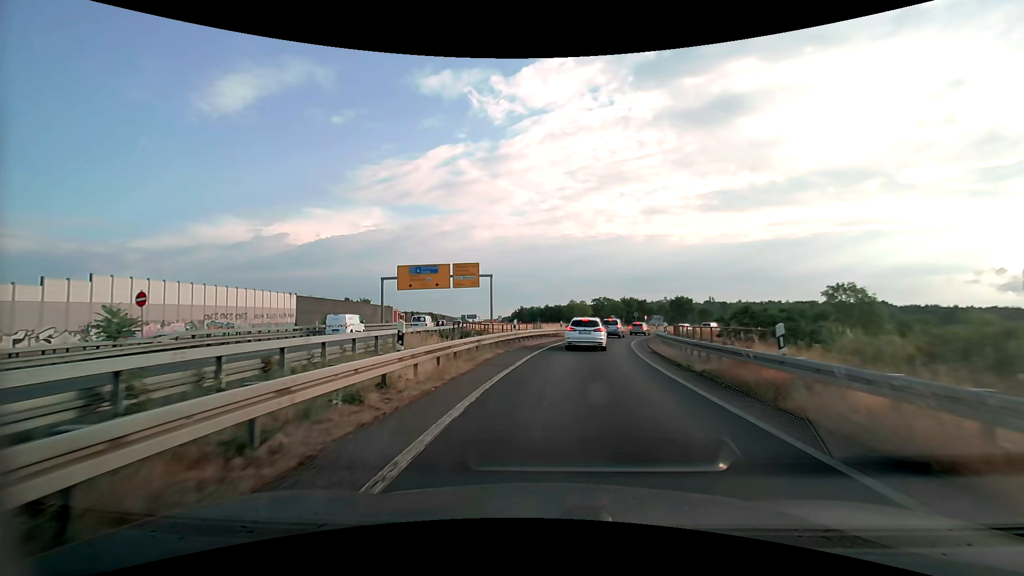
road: motorway_link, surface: asphalt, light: Day
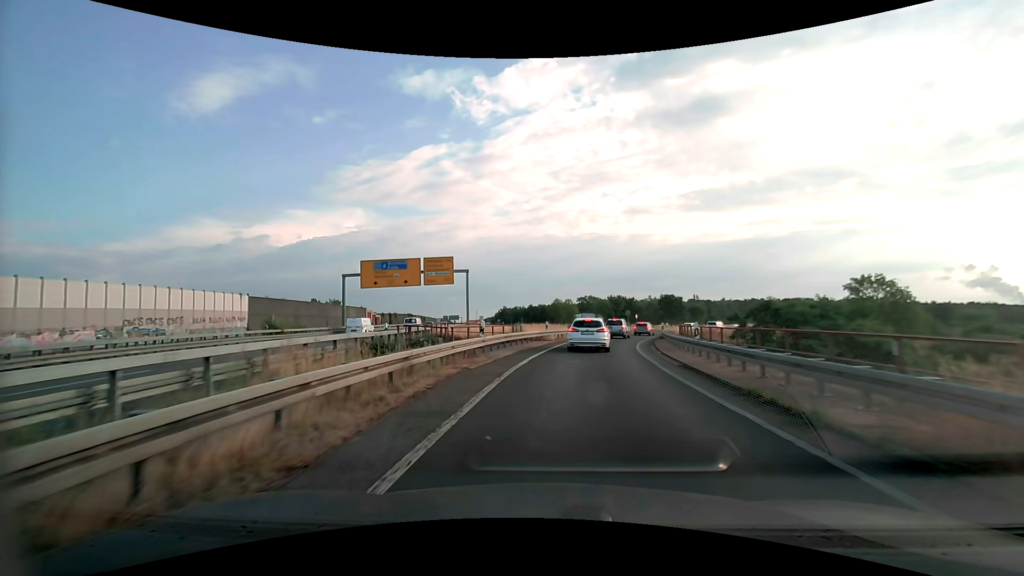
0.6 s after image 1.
(+0.1, +7.3) m; +2°
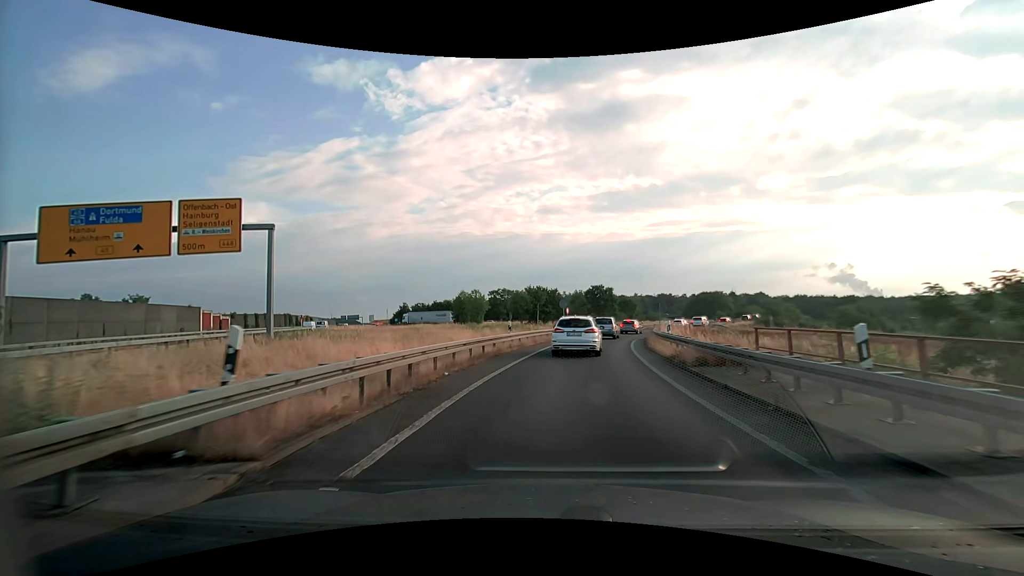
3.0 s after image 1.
(+2.2, +26.8) m; +10°
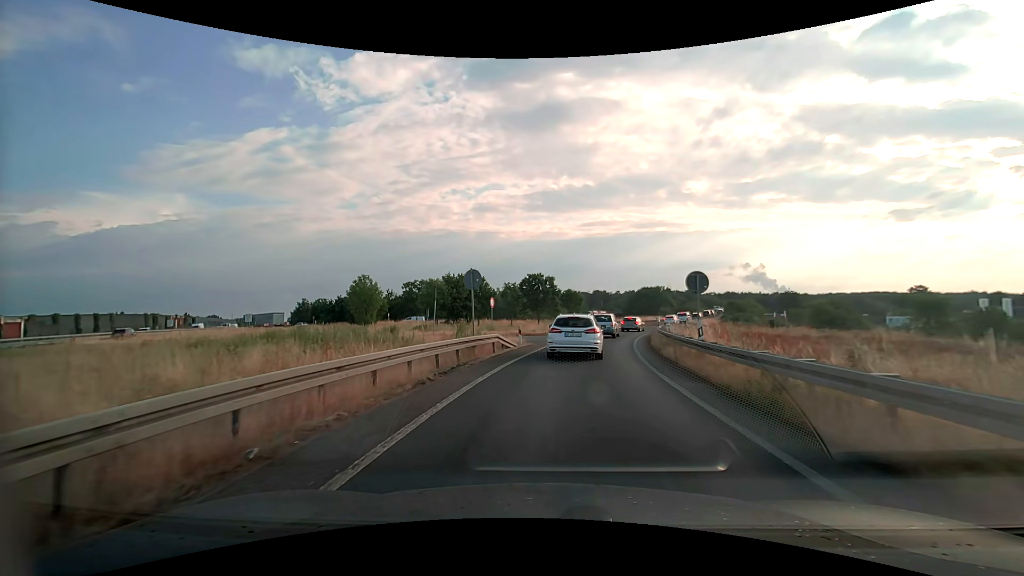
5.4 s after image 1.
(+1.6, +23.4) m; +7°
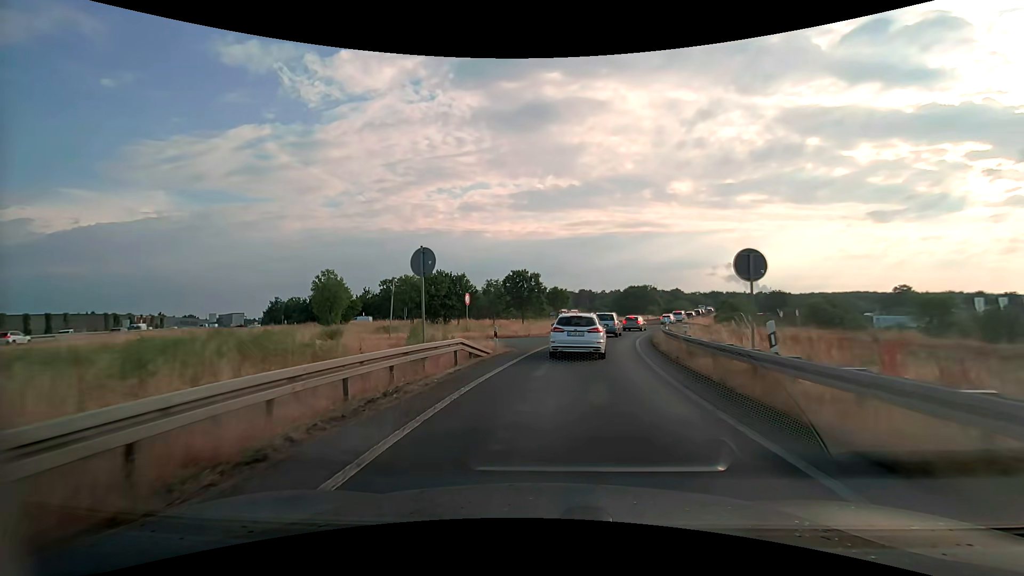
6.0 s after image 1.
(+0.1, +5.3) m; +2°
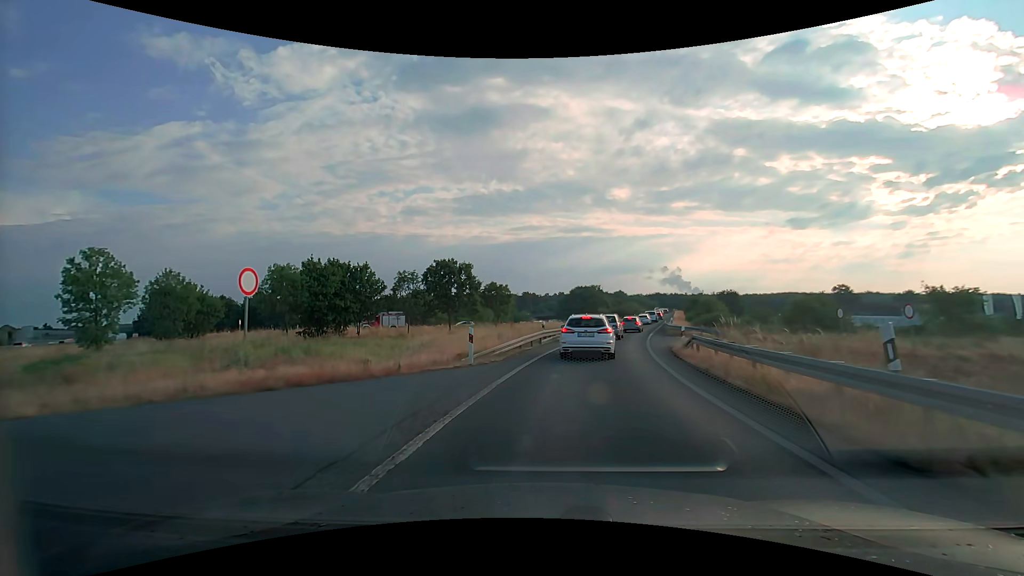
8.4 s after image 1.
(+1.1, +19.1) m; +6°
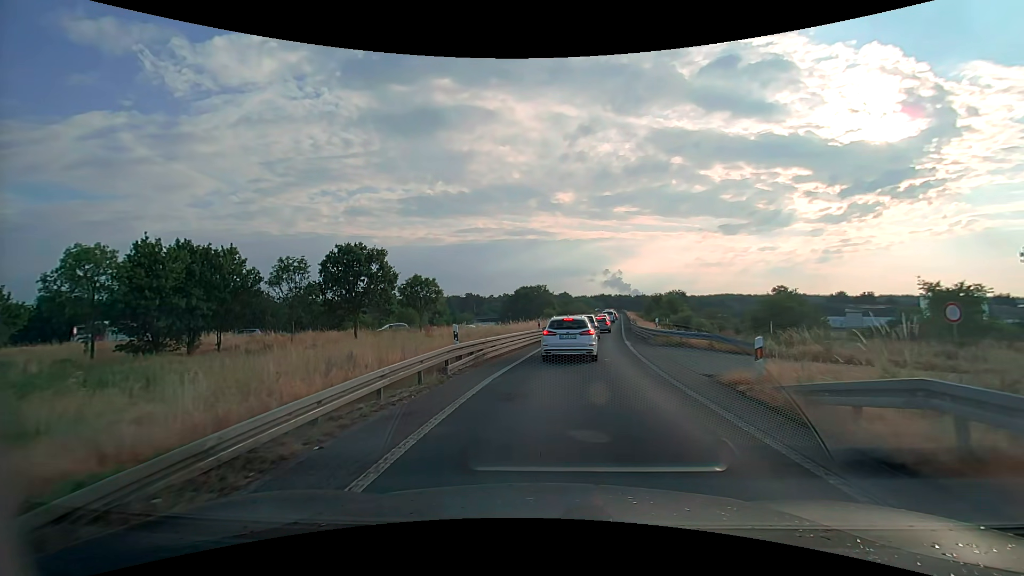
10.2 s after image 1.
(+0.7, +13.4) m; +6°
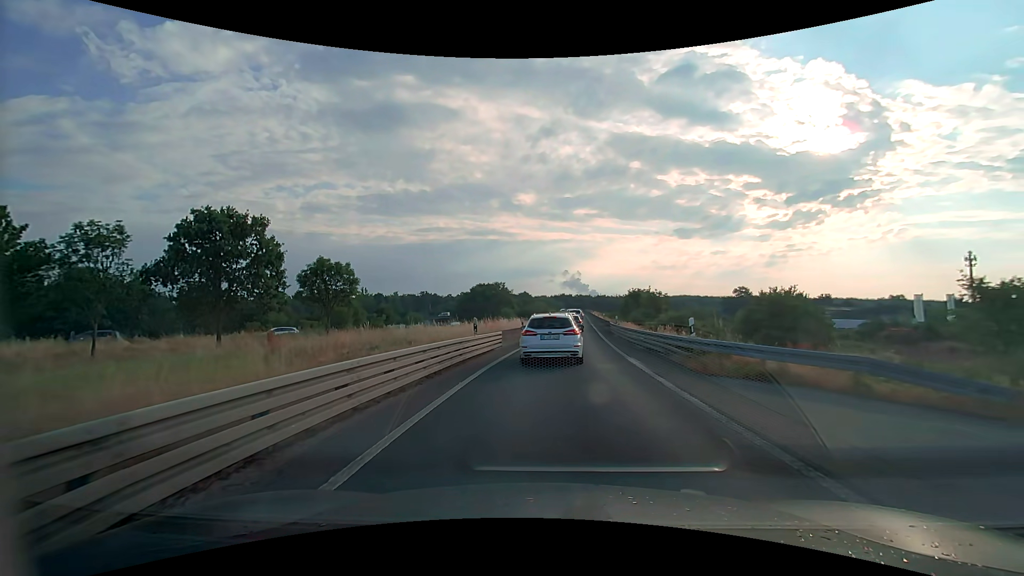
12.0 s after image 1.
(+0.6, +13.3) m; +5°
(0, +10) (+1, +20) (+1, +30) (+2, +40) (+3, +50) (+3, +60) (+4, +70) (+5, +80) (+6, +90) (+6, +100) m
